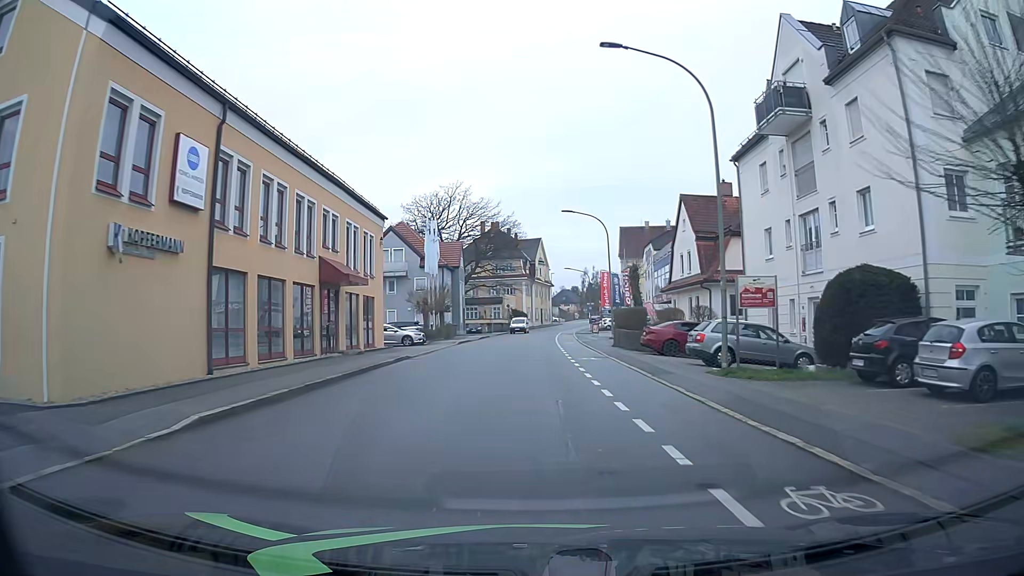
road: tertiary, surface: asphalt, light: Day
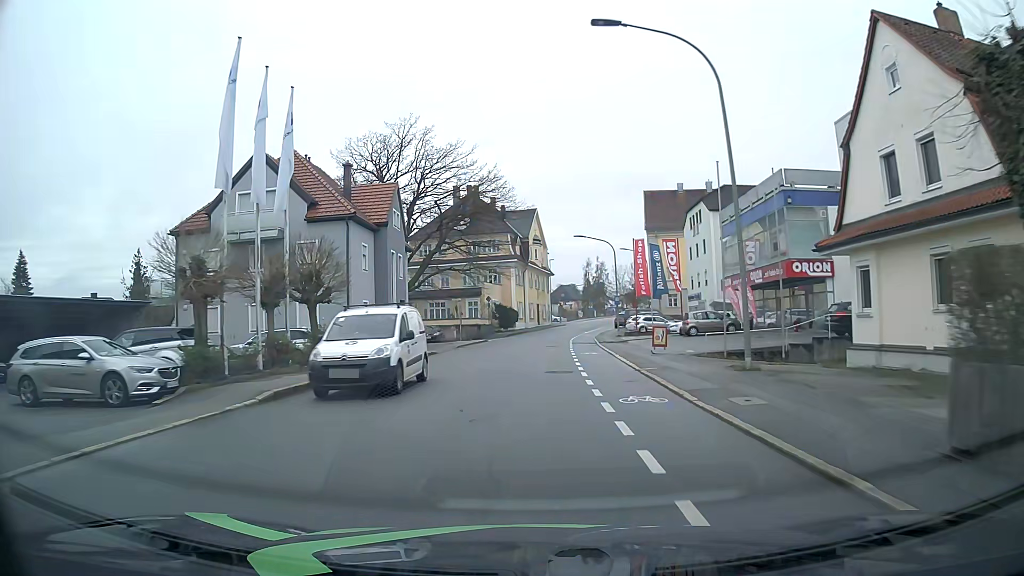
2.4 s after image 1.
(+0.3, +30.6) m; +1°
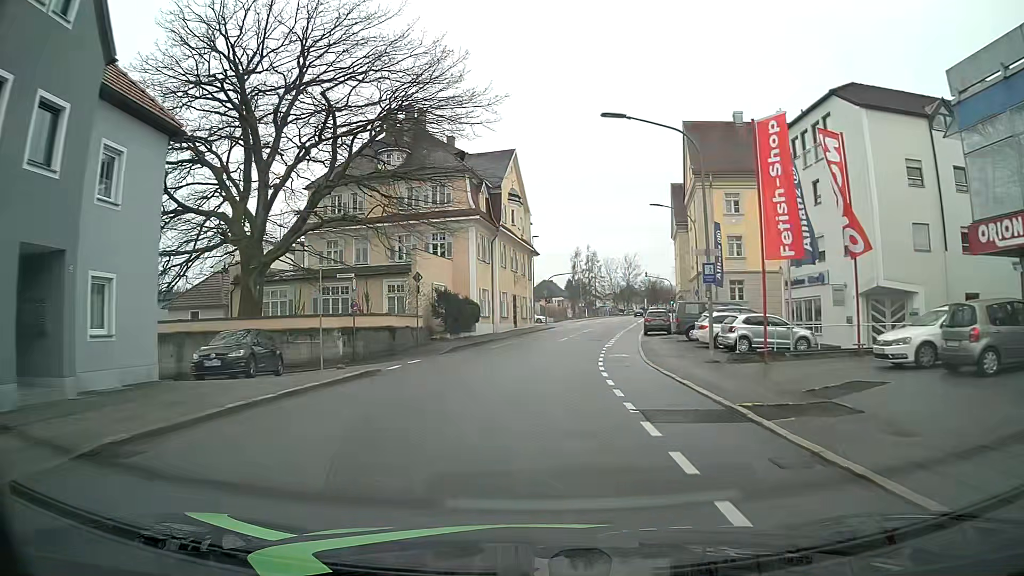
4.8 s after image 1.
(+0.1, +30.5) m; +1°
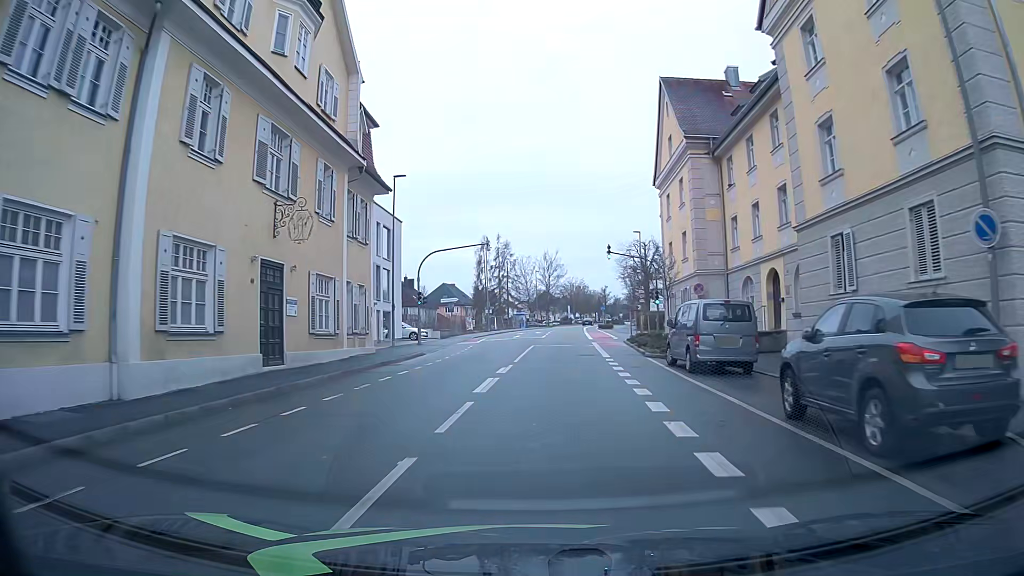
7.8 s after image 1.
(+2.9, +37.5) m; +8°
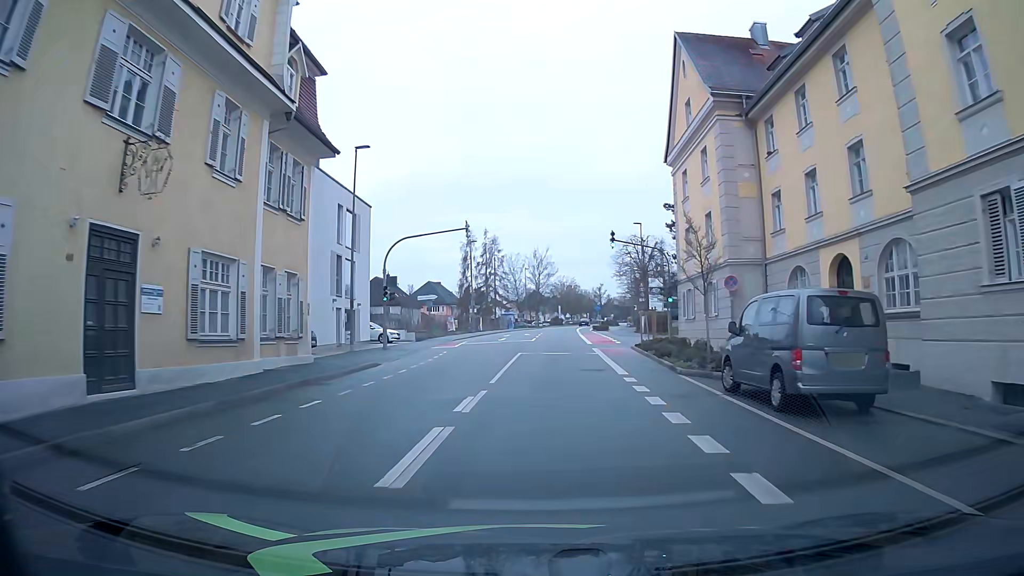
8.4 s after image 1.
(0.0, +7.0) m; 0°
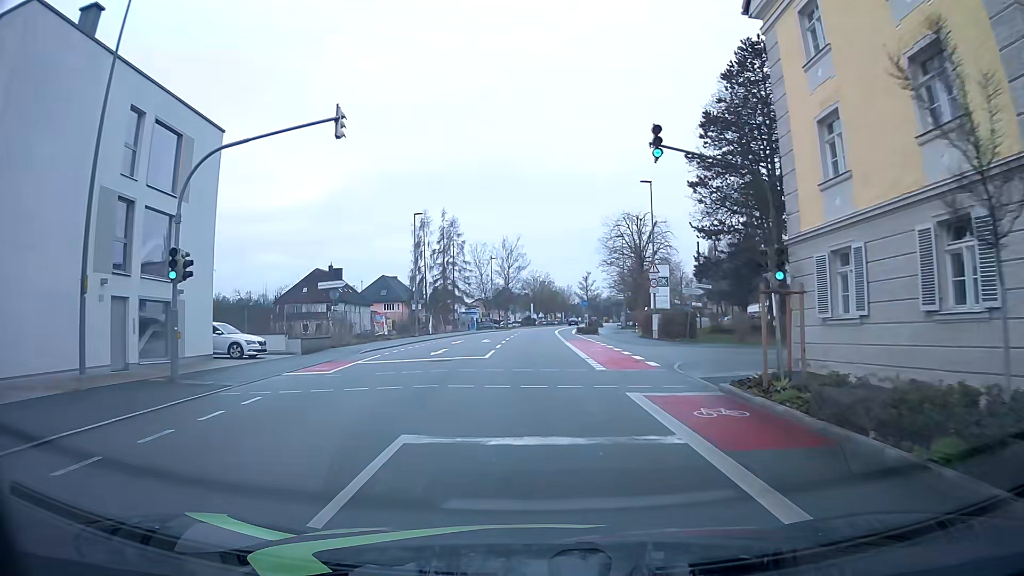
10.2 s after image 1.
(+0.5, +19.4) m; +2°
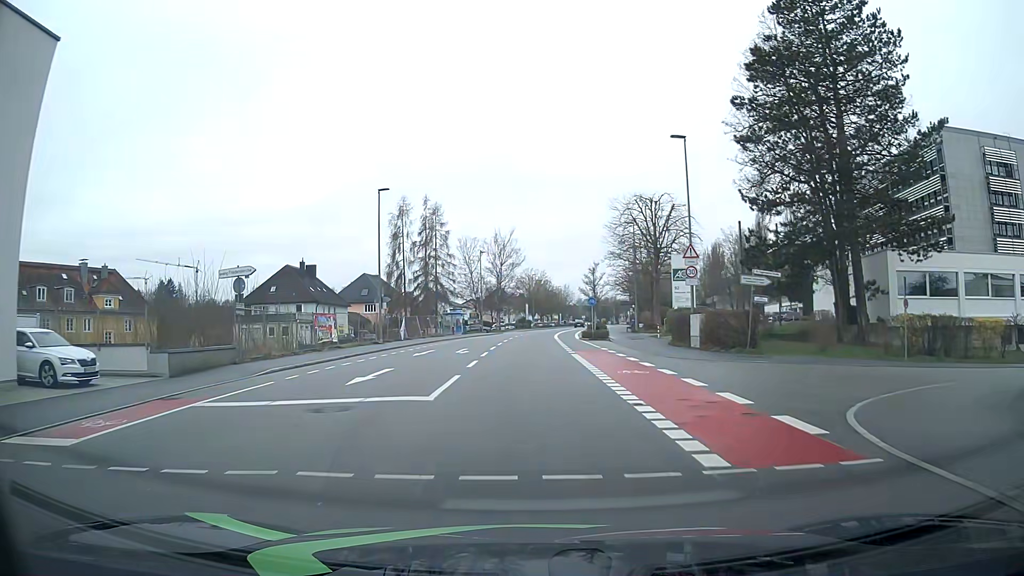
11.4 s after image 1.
(0.0, +11.6) m; 0°
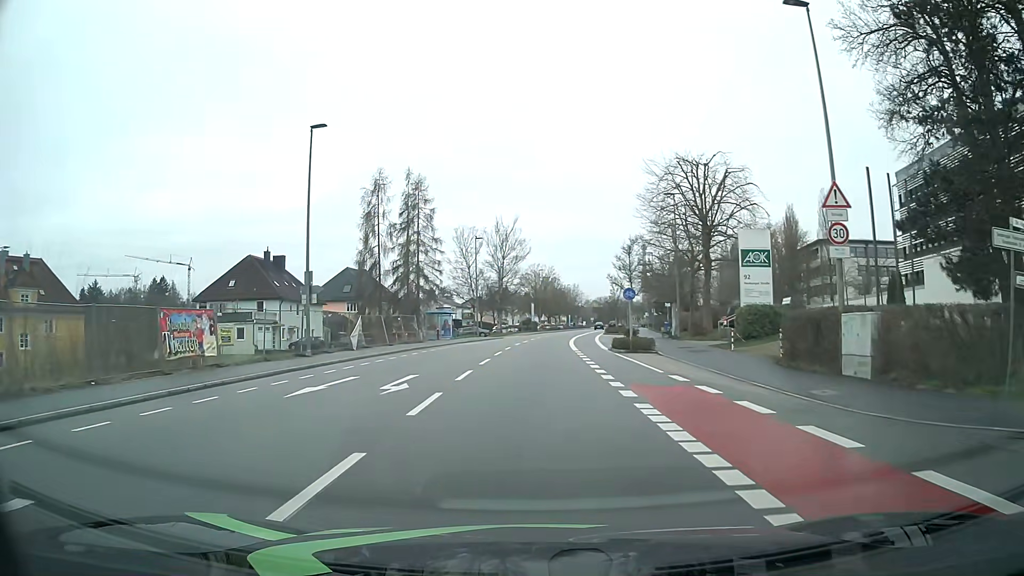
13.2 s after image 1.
(+0.1, +15.5) m; 0°
(0, +10) (0, +20) (0, +30) (+1, +40) (+1, +50) (+2, +60) (+3, +70) (+4, +80) (+6, +90) (+7, +100) m
